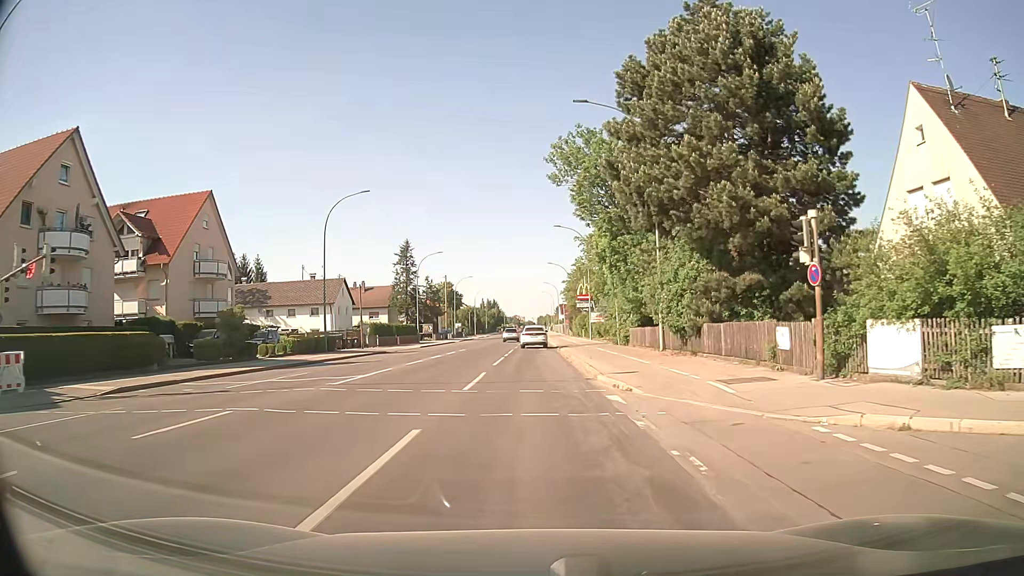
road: secondary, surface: asphalt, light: Day
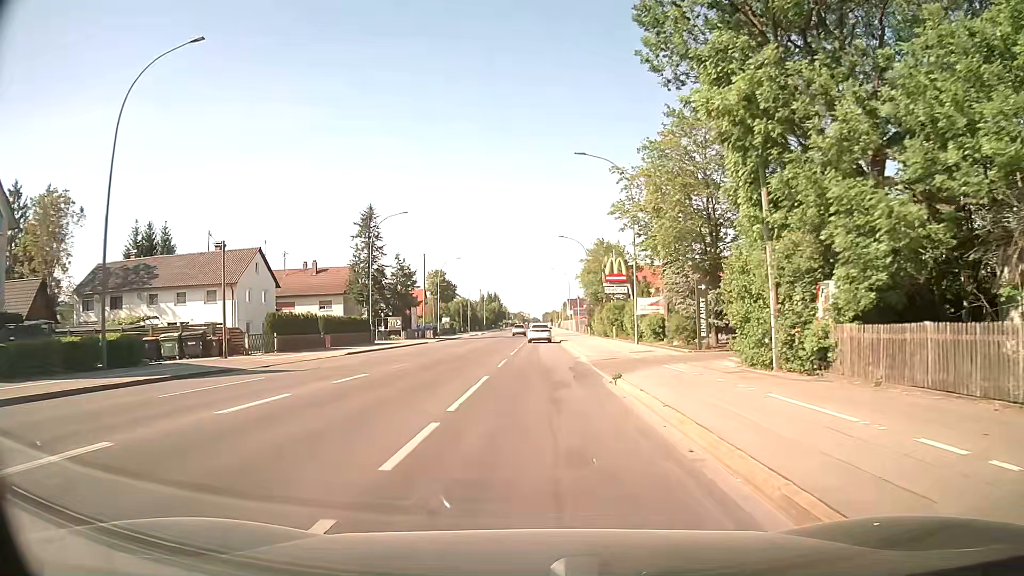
(-0.3, +28.8) m; -1°
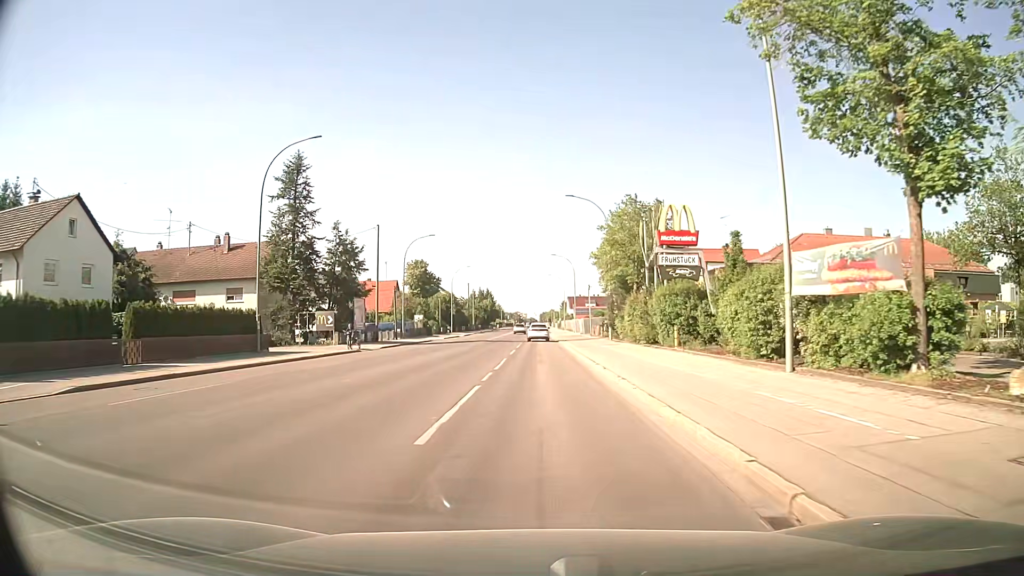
(+0.2, +25.7) m; 0°
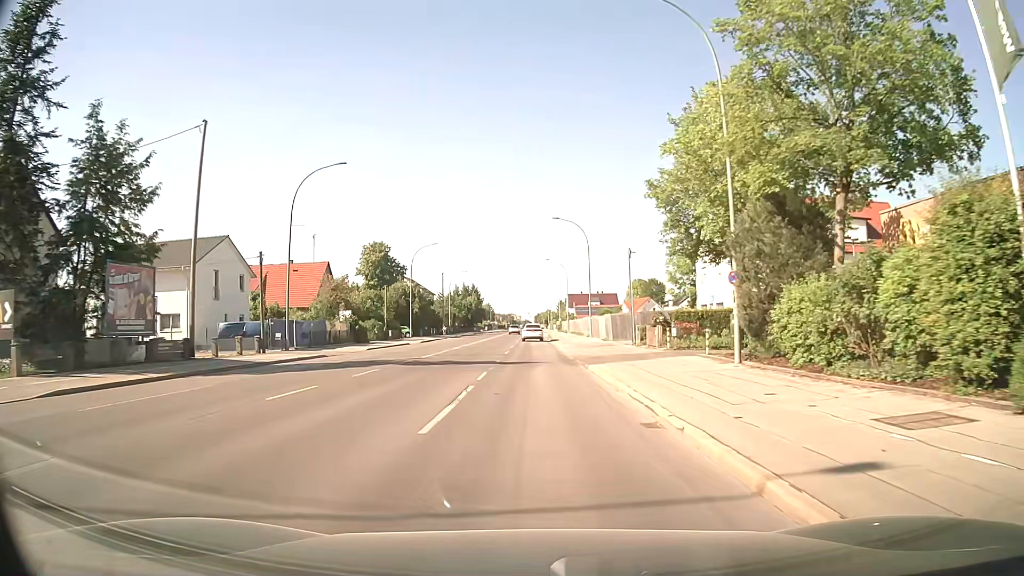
(+0.3, +35.9) m; +1°
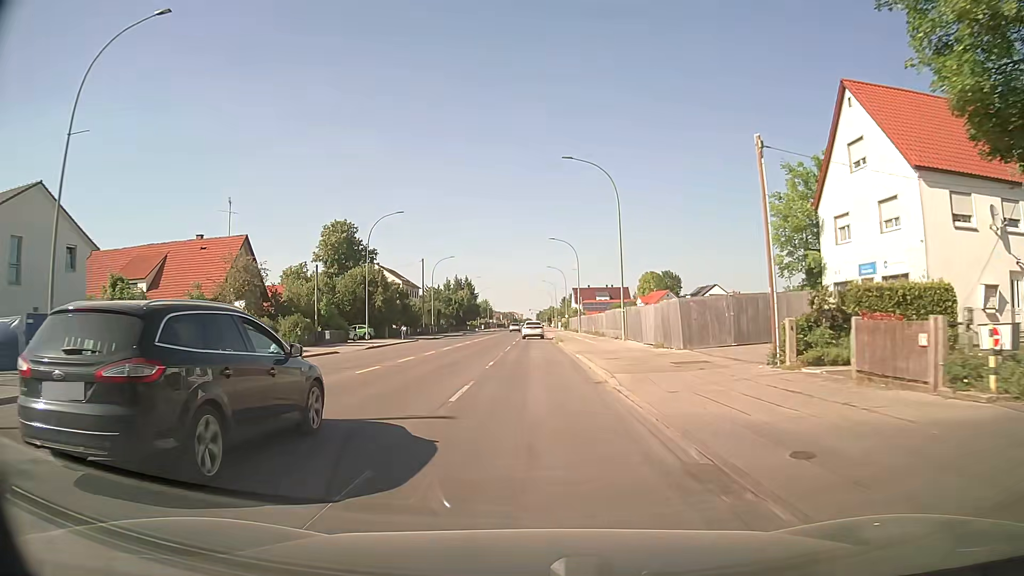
(+0.1, +23.5) m; 0°
